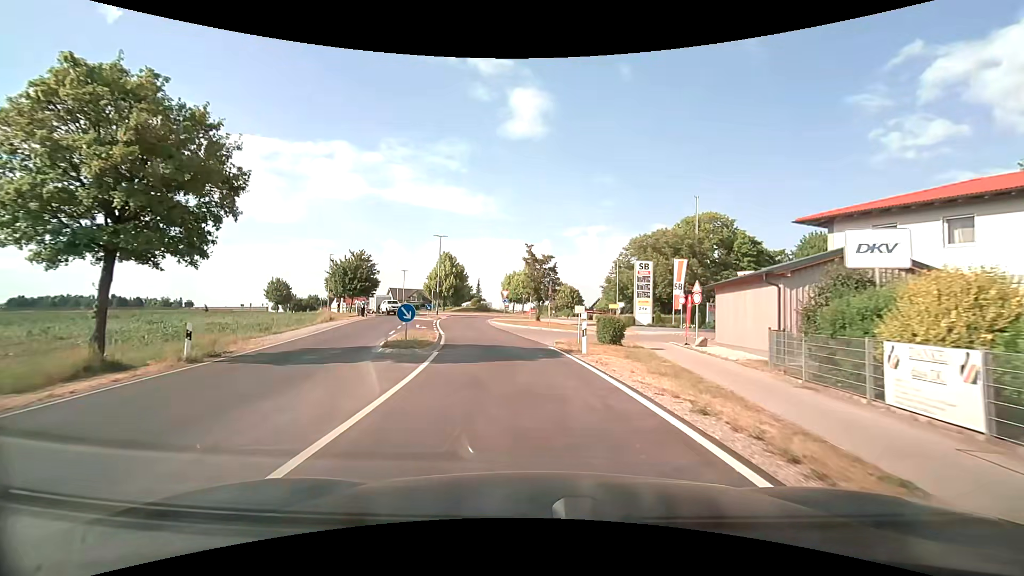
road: secondary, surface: asphalt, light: Day
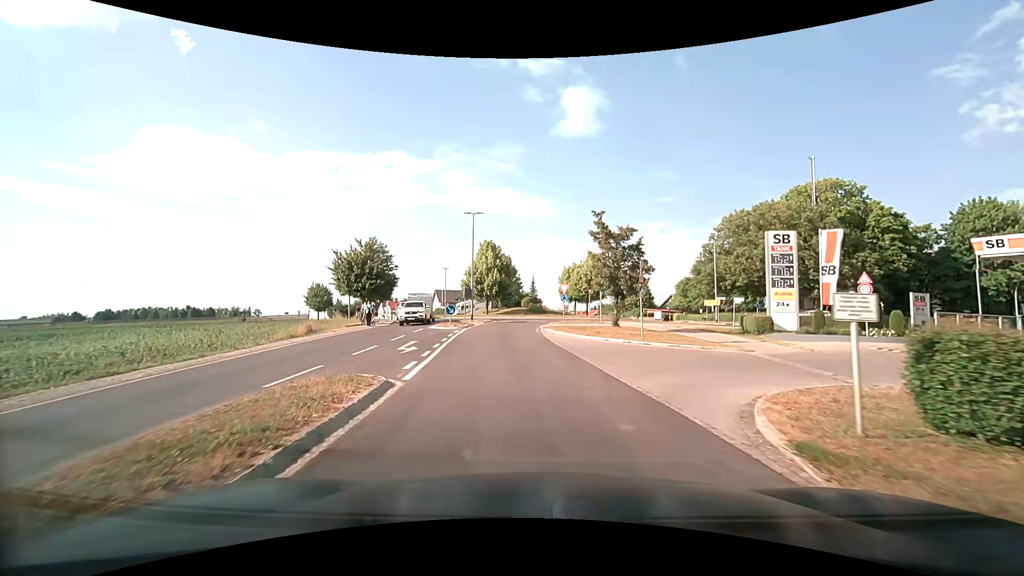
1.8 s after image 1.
(-0.8, +15.2) m; -6°
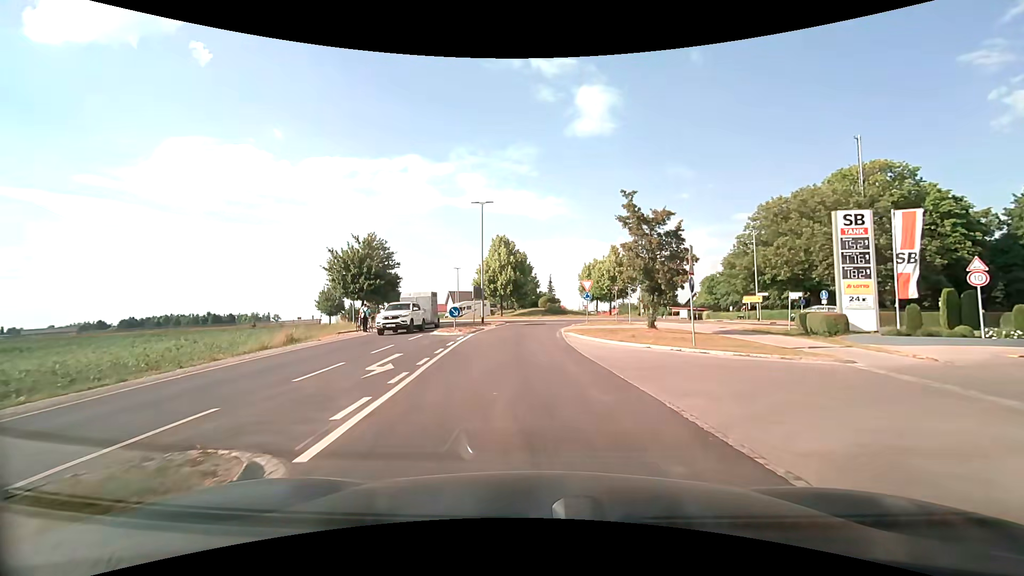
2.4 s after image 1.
(-0.1, +4.7) m; -2°
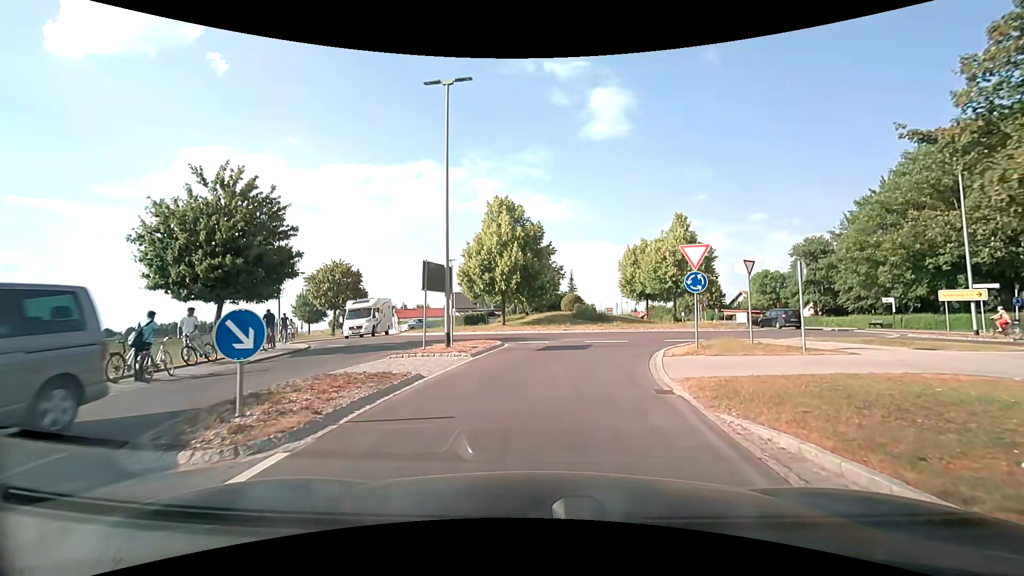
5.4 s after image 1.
(-0.7, +19.8) m; -2°
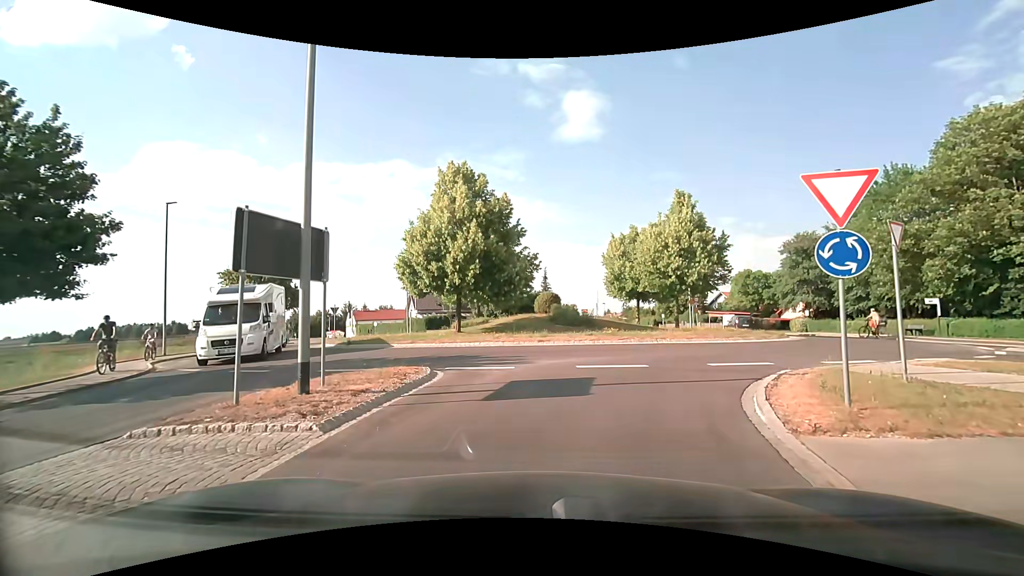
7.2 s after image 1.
(+0.2, +7.9) m; +2°
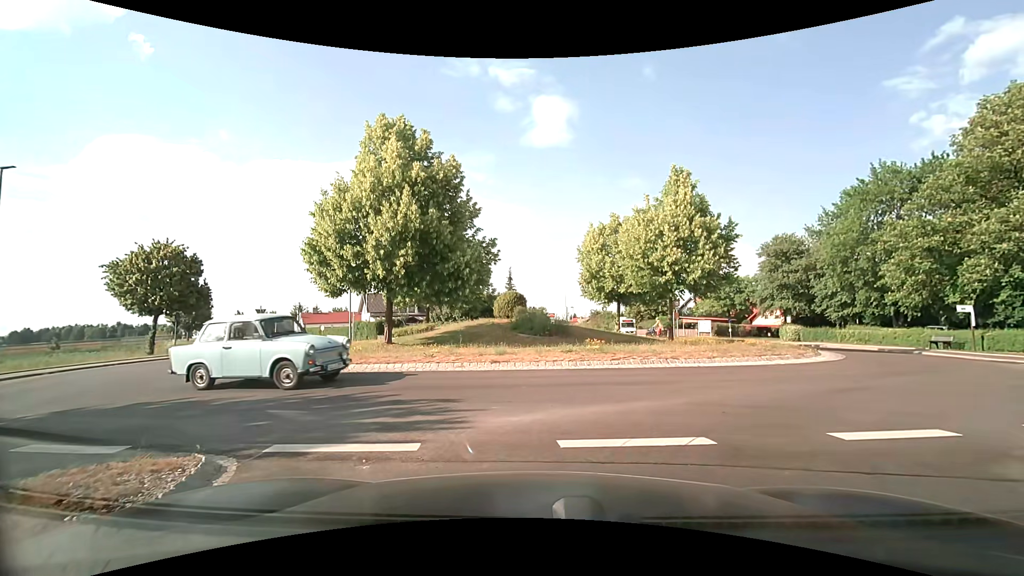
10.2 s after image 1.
(+0.2, +6.2) m; +4°
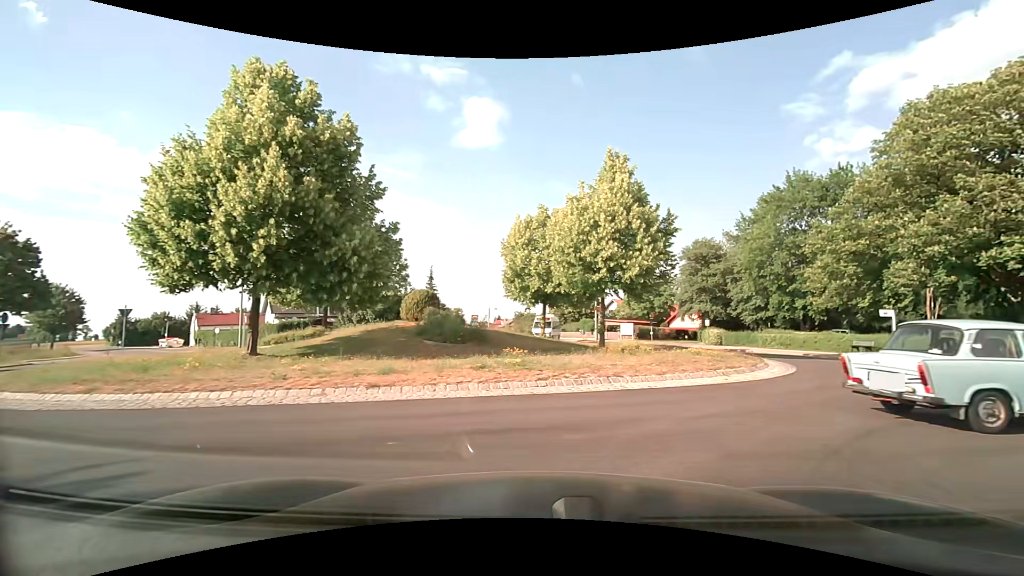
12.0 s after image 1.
(+0.2, +3.7) m; +9°
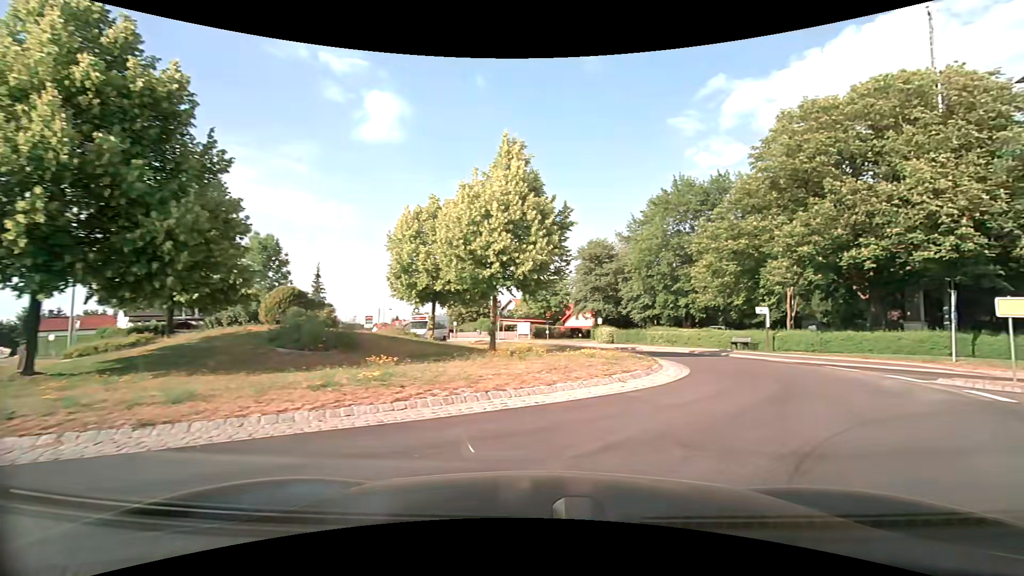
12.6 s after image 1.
(+0.2, +2.1) m; +11°
(+3, +9) (+7, +18) (+5, +28) (-3, +34) (-13, +35) (-23, +36) (-32, +40) (-41, +45) (-50, +49) (-59, +54) m
